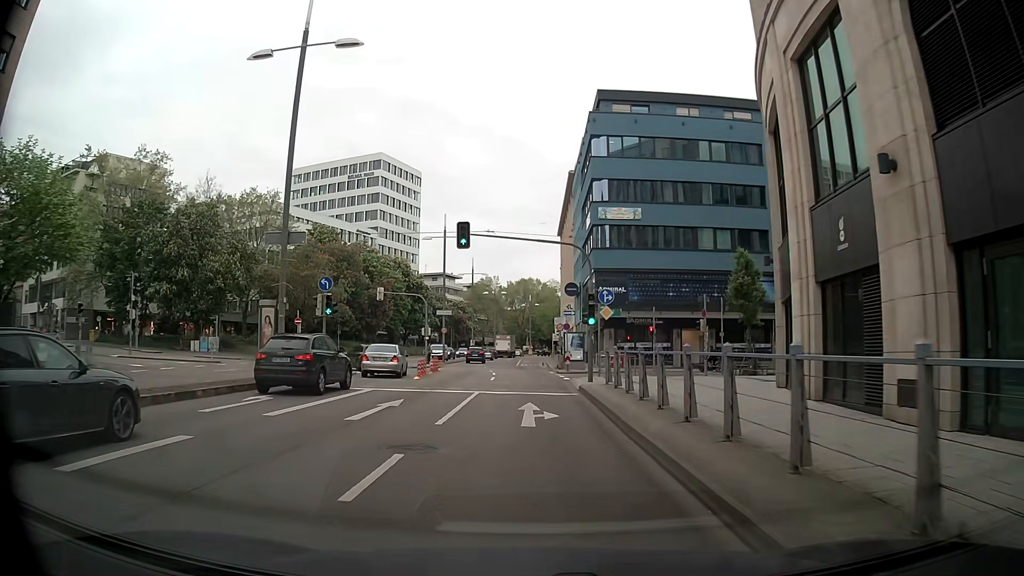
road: primary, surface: asphalt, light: Day
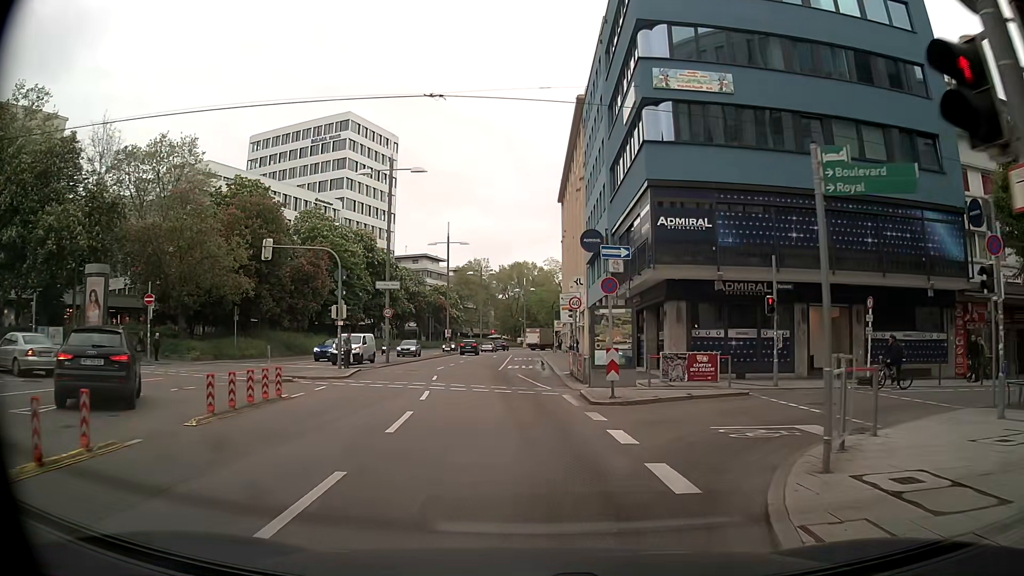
(+0.1, +23.6) m; +3°
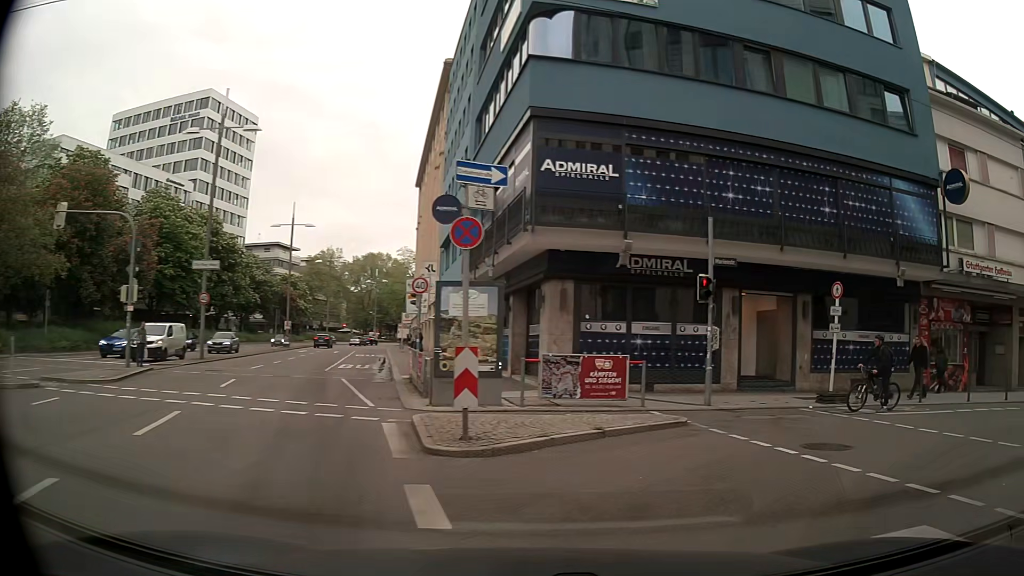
(+0.1, +7.1) m; +8°
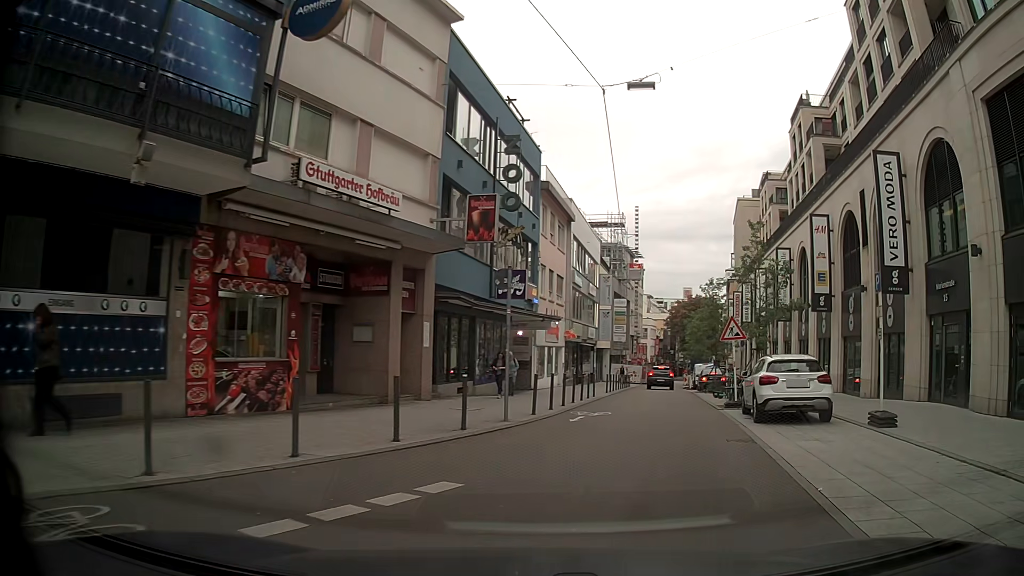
(+6.4, +10.4) m; +57°
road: residential
